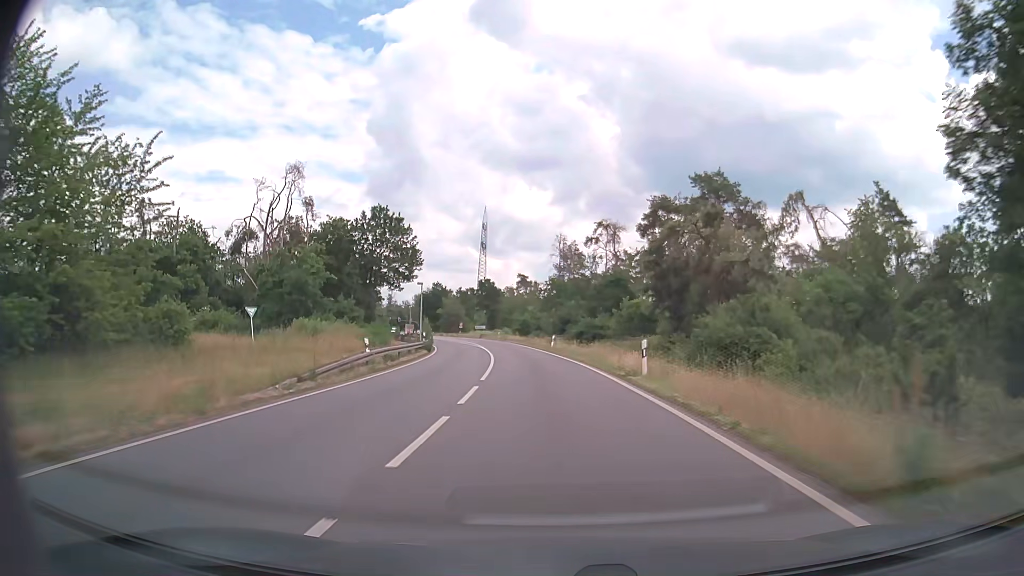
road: primary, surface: asphalt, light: Day
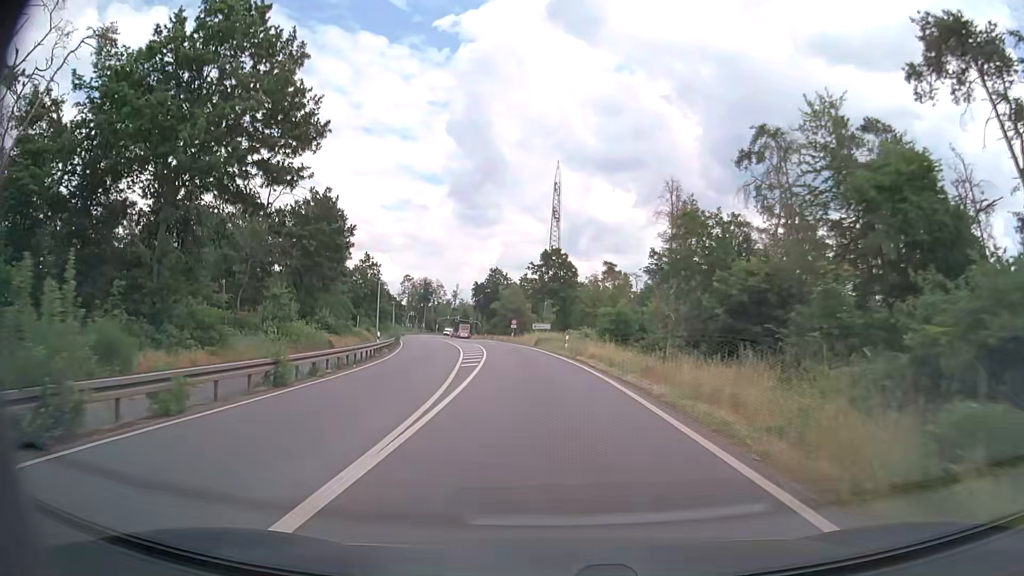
(-2.9, +48.6) m; -7°
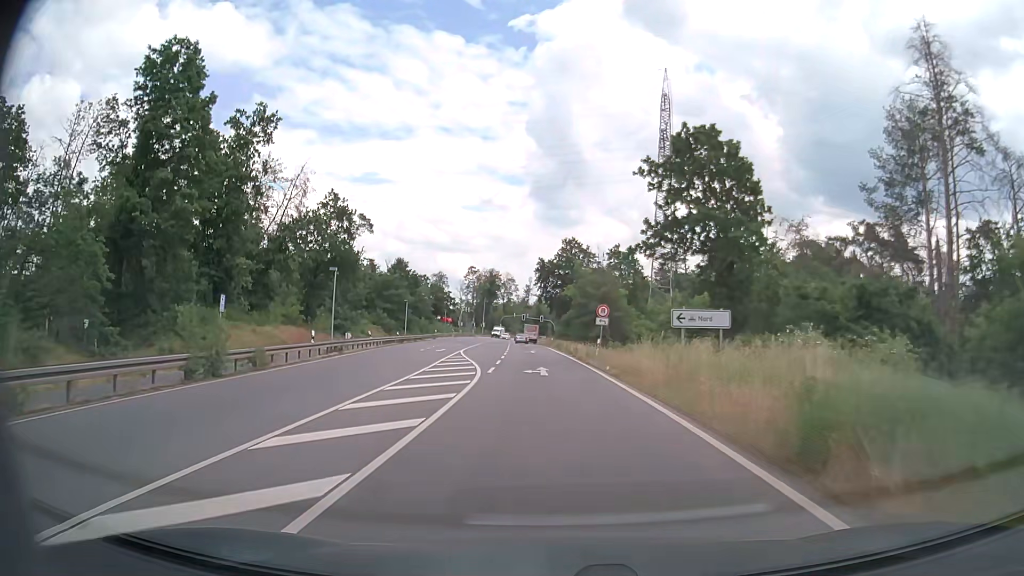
(-3.0, +47.0) m; -7°
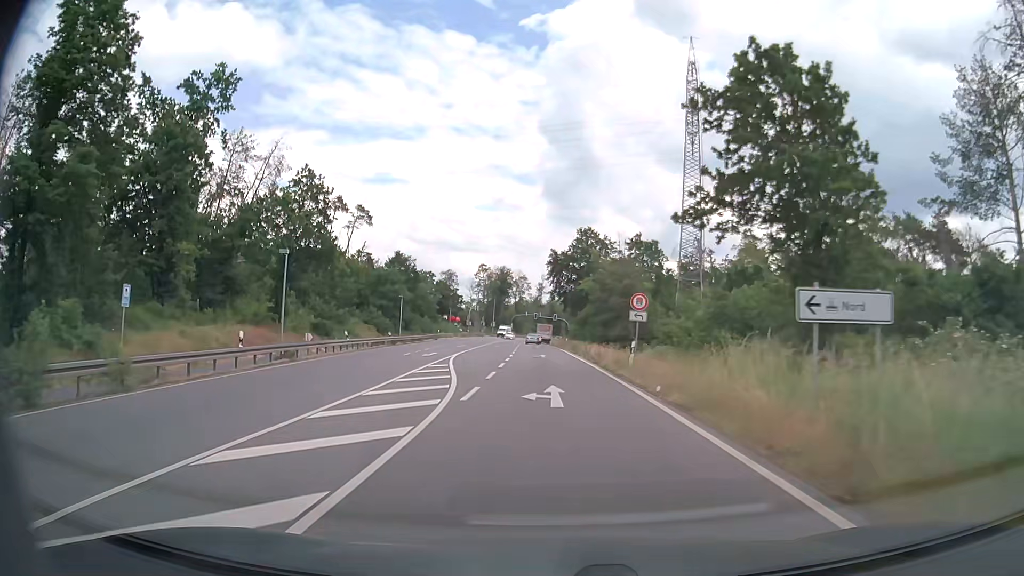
(-0.1, +9.2) m; -1°
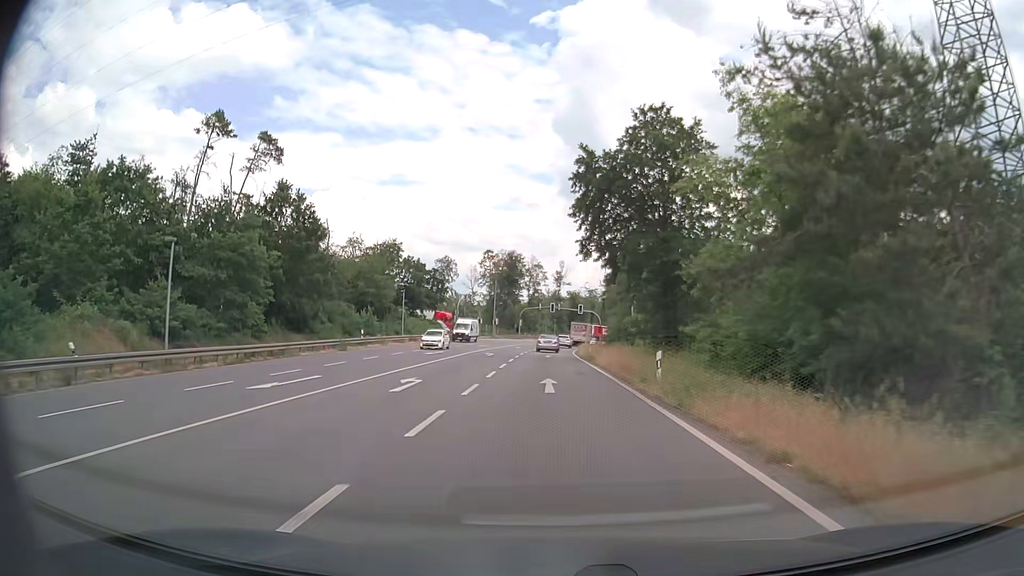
(-1.0, +46.7) m; -2°
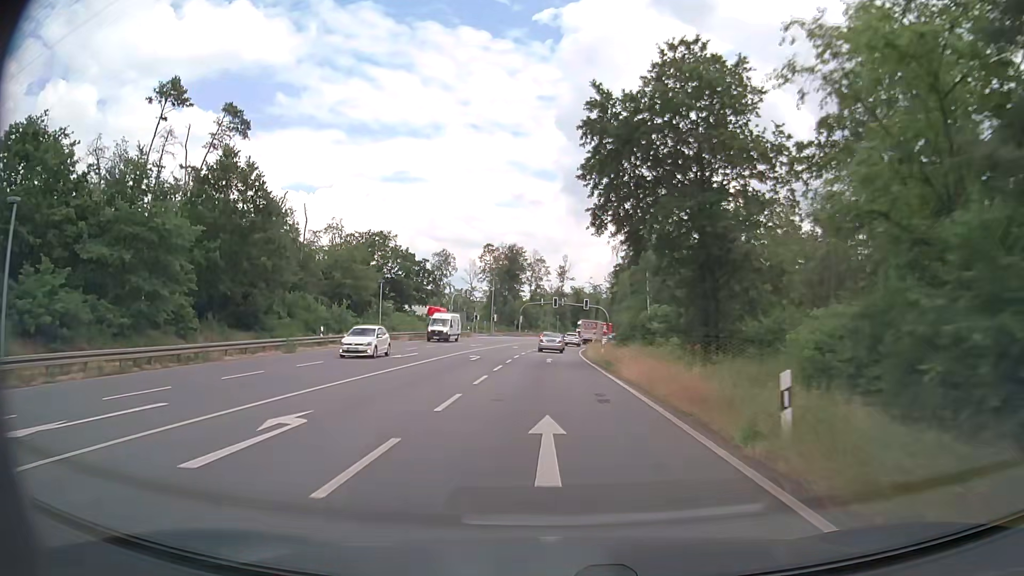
(0.0, +9.4) m; 0°
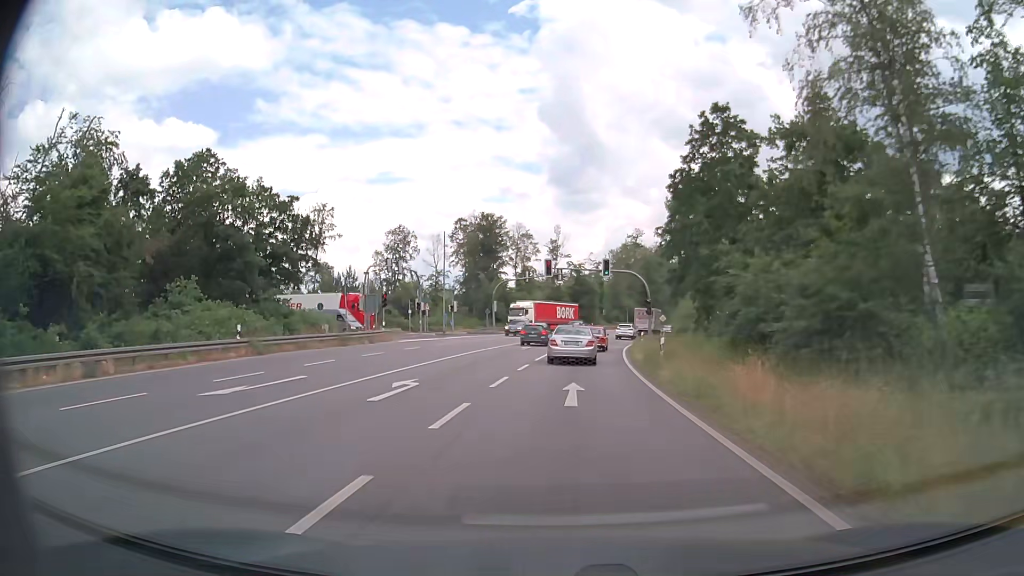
(-0.3, +43.7) m; +1°
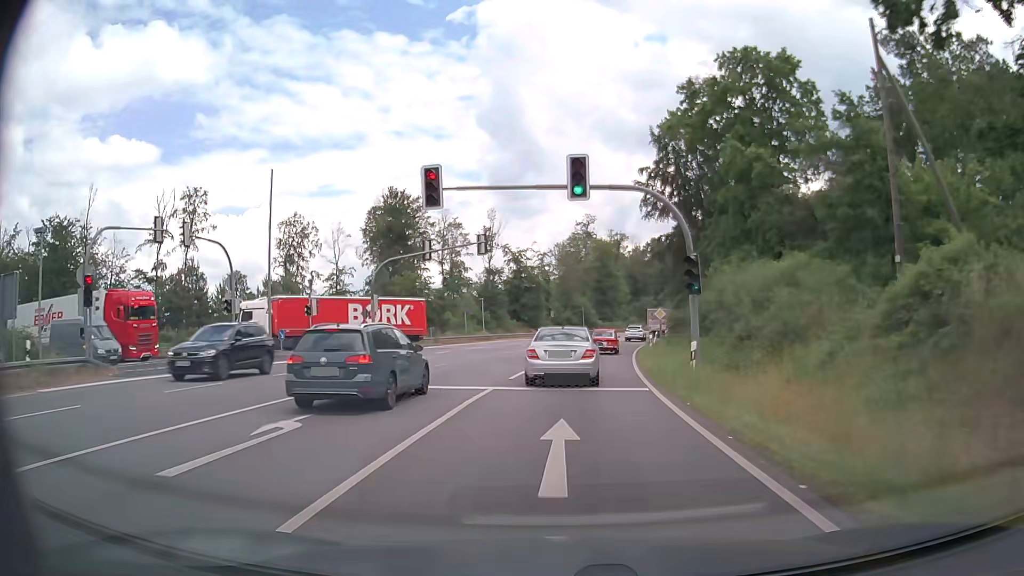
(+1.2, +31.2) m; +5°
(0, +10) (+1, +20) (+1, +30) (+2, +40) (+4, +50) (+5, +60) (+7, +69) (+10, +79) (+13, +89) (+16, +98) m
